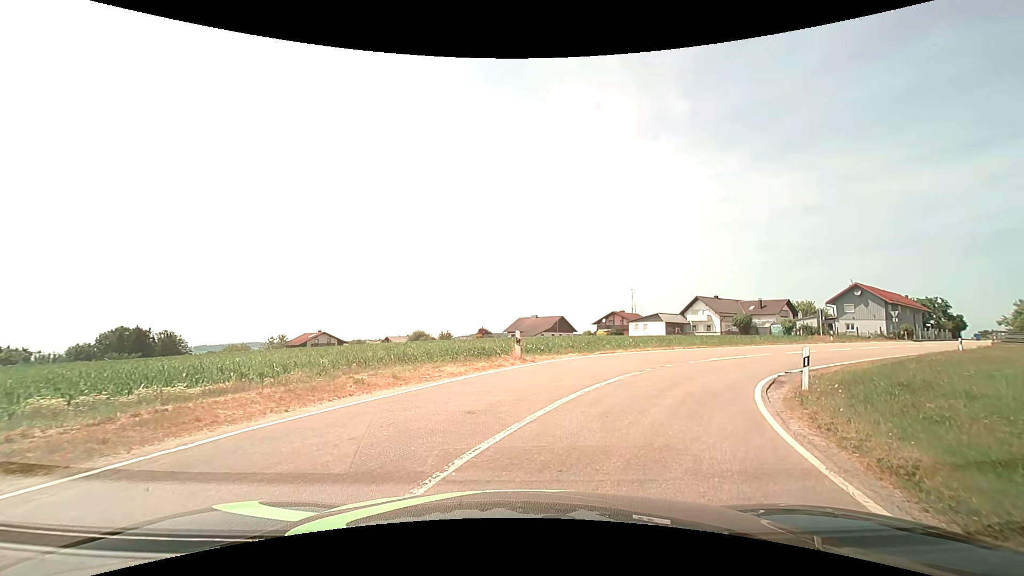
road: tertiary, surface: asphalt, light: Day
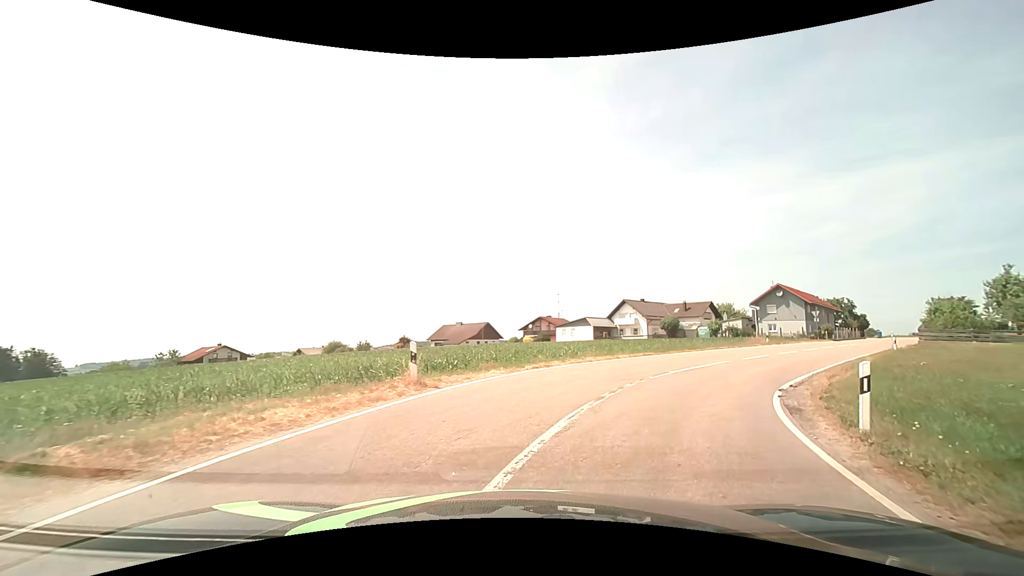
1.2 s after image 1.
(+0.3, +5.5) m; +7°
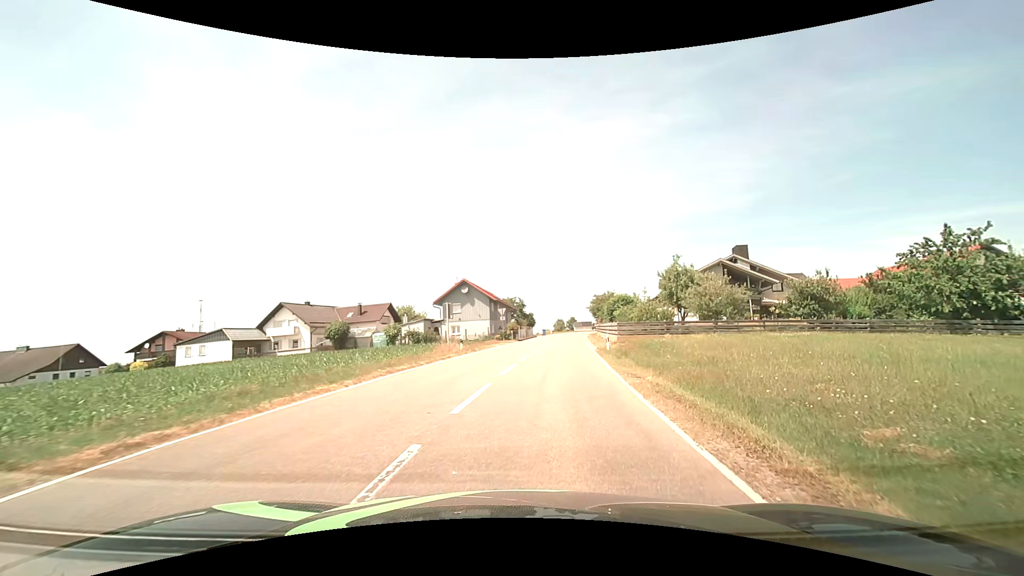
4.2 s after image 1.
(+5.1, +15.8) m; +35°
